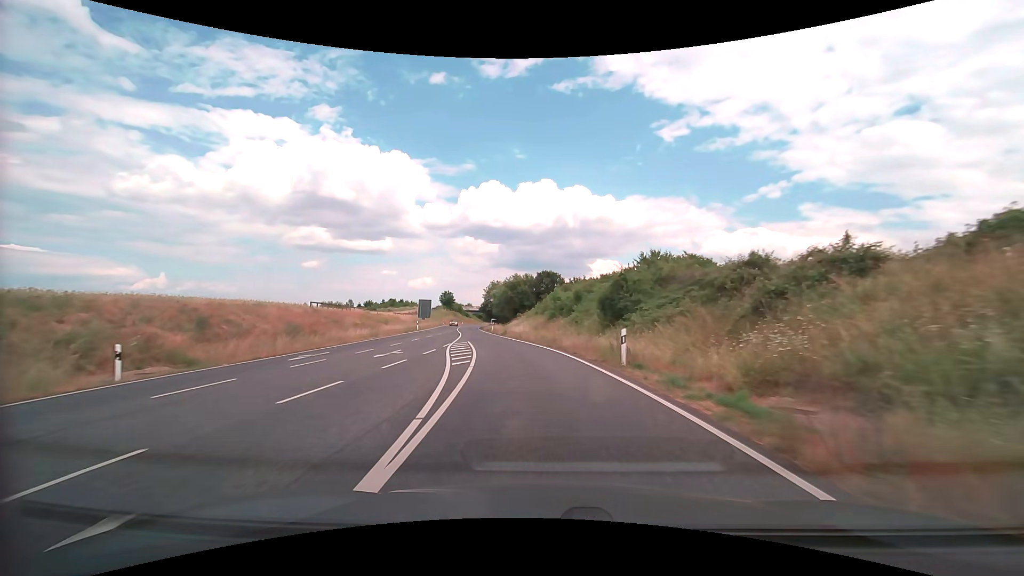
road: secondary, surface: asphalt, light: Day
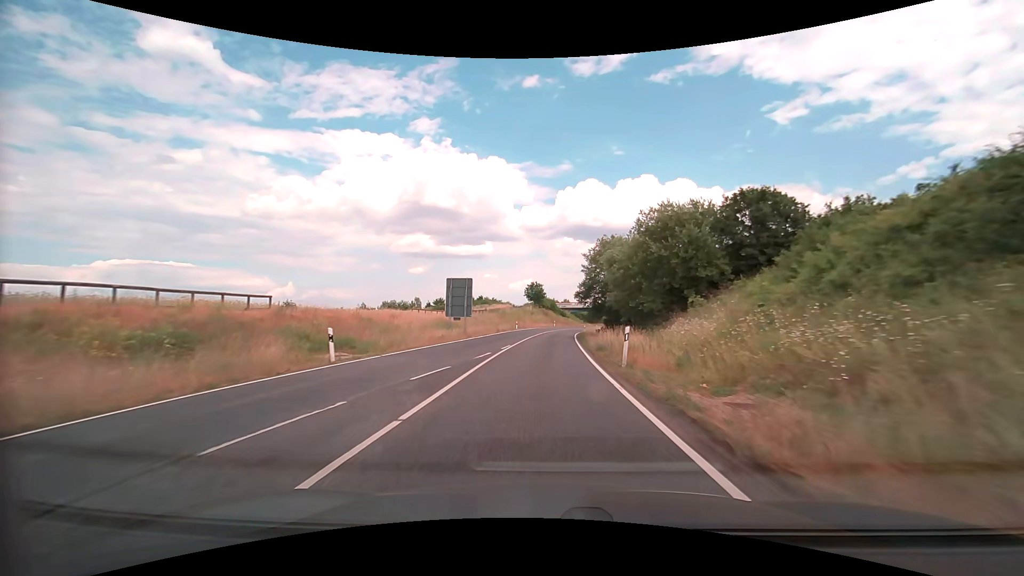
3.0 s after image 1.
(-5.7, +48.7) m; -12°
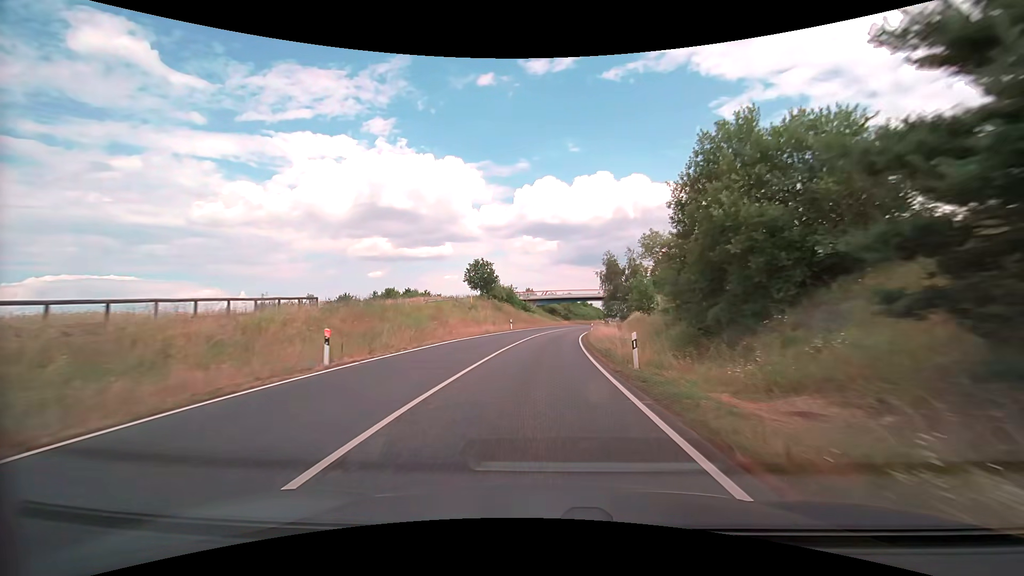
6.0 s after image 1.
(+1.6, +51.4) m; +4°
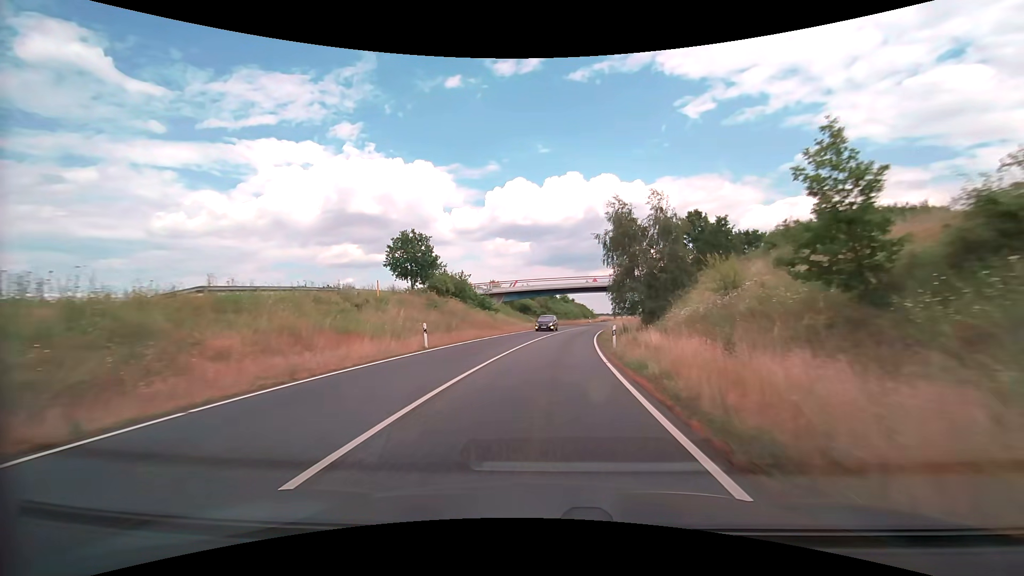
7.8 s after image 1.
(+0.9, +31.4) m; +3°
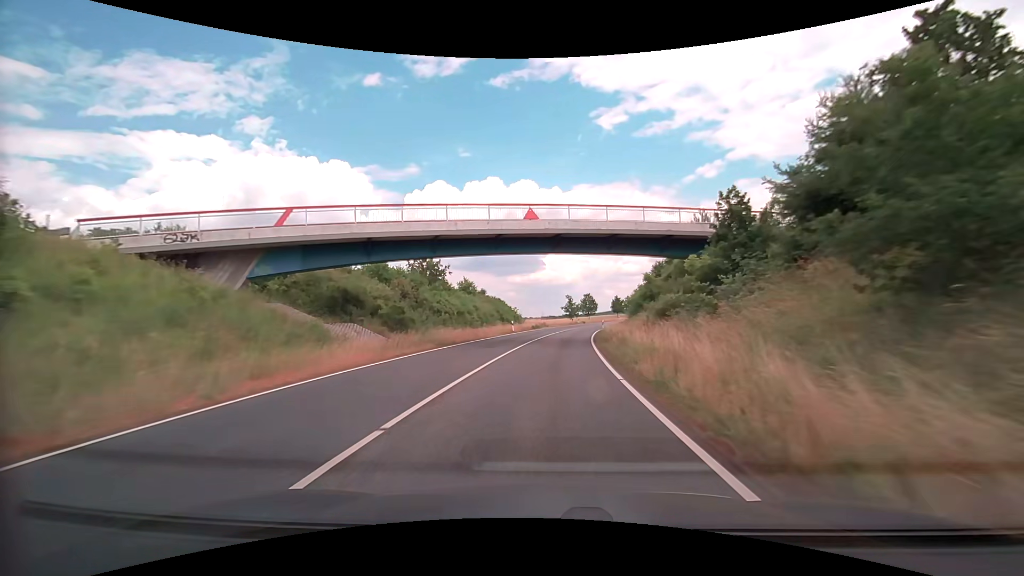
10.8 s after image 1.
(+4.2, +52.9) m; +9°
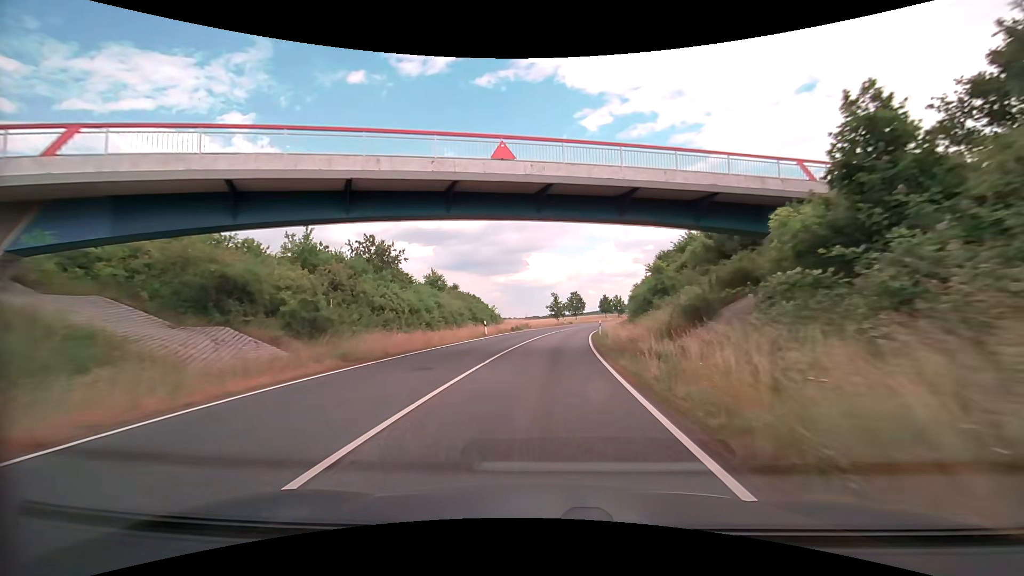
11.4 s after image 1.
(+0.2, +10.7) m; +2°
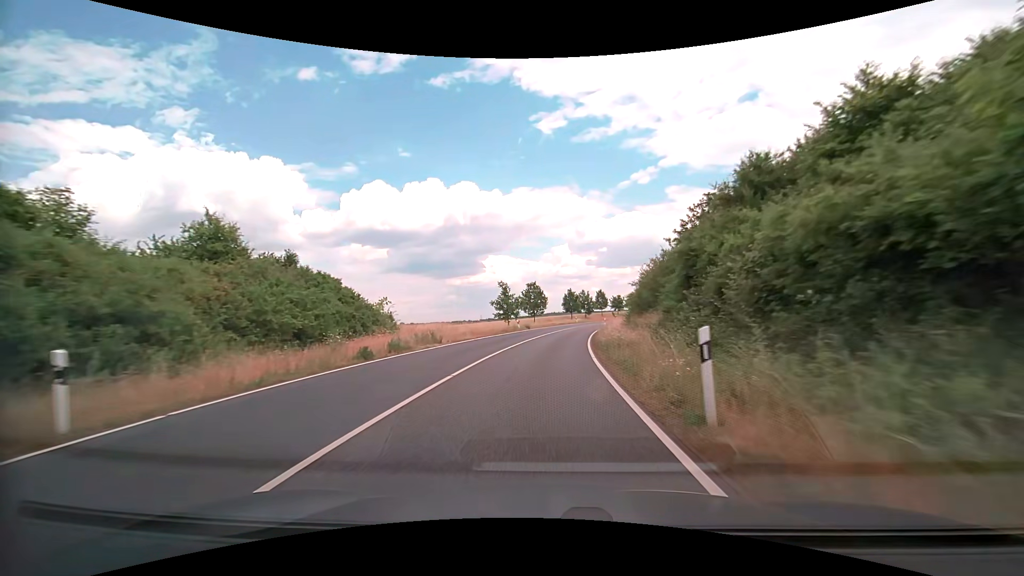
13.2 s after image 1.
(+1.6, +32.2) m; +5°
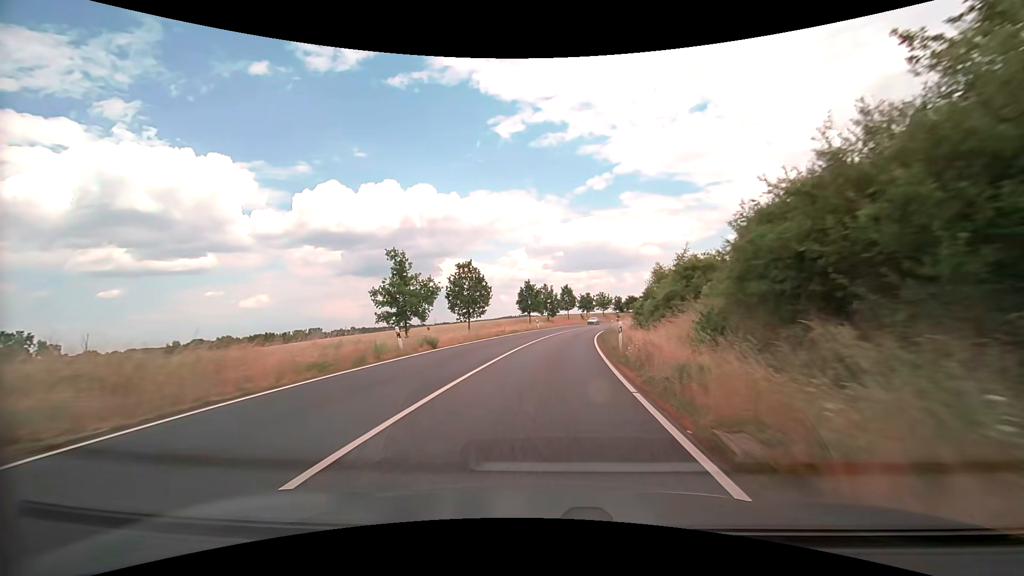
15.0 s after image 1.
(+1.4, +32.2) m; +5°
(0, +10) (+1, +20) (+1, +30) (+2, +40) (+4, +50) (+5, +60) (+7, +70) (+9, +79) (+12, +89) (+14, +99) m
